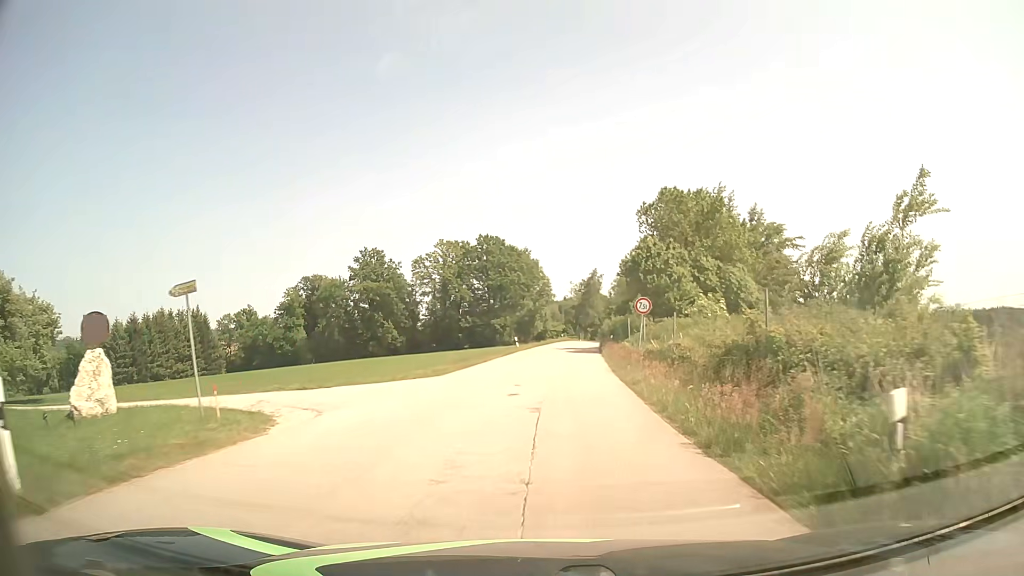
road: unclassified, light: Day
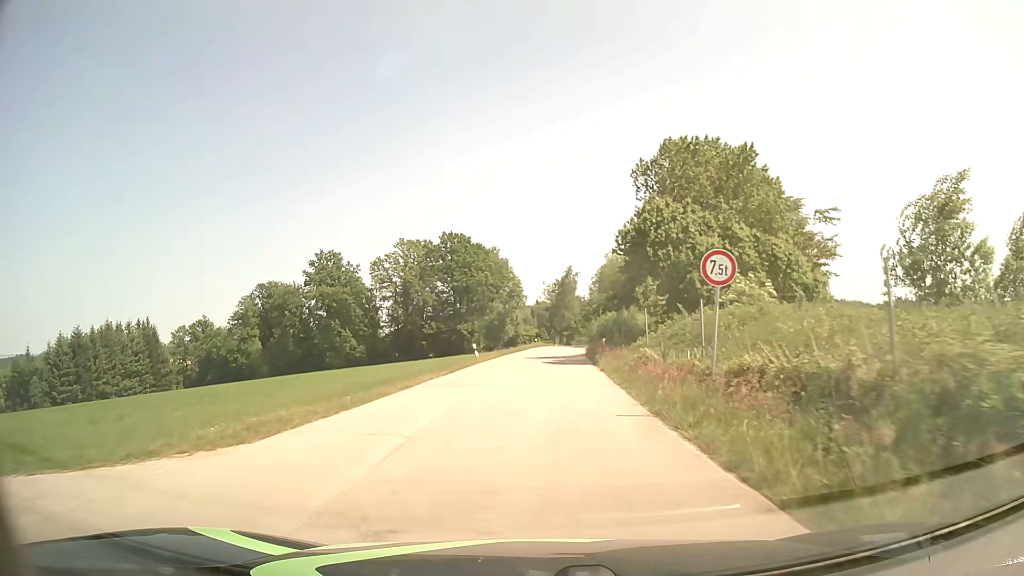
(+0.4, +13.6) m; +3°
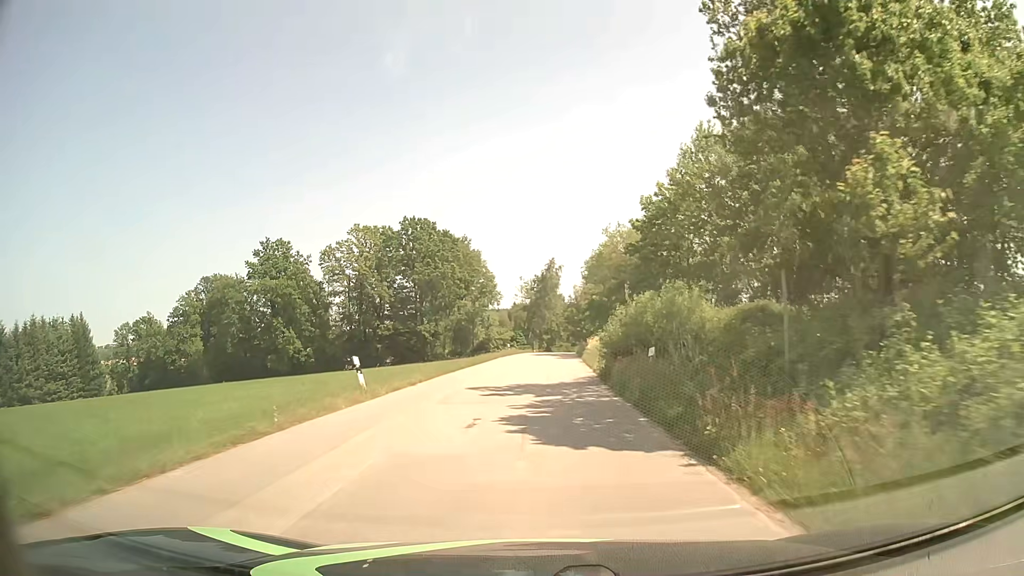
(+0.4, +21.7) m; +1°
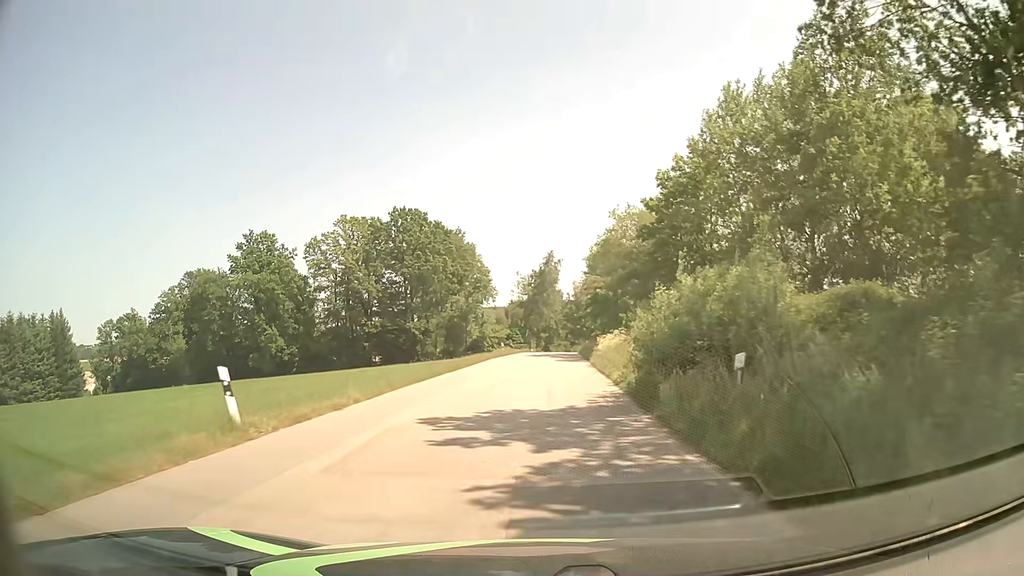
(+0.1, +7.5) m; +1°
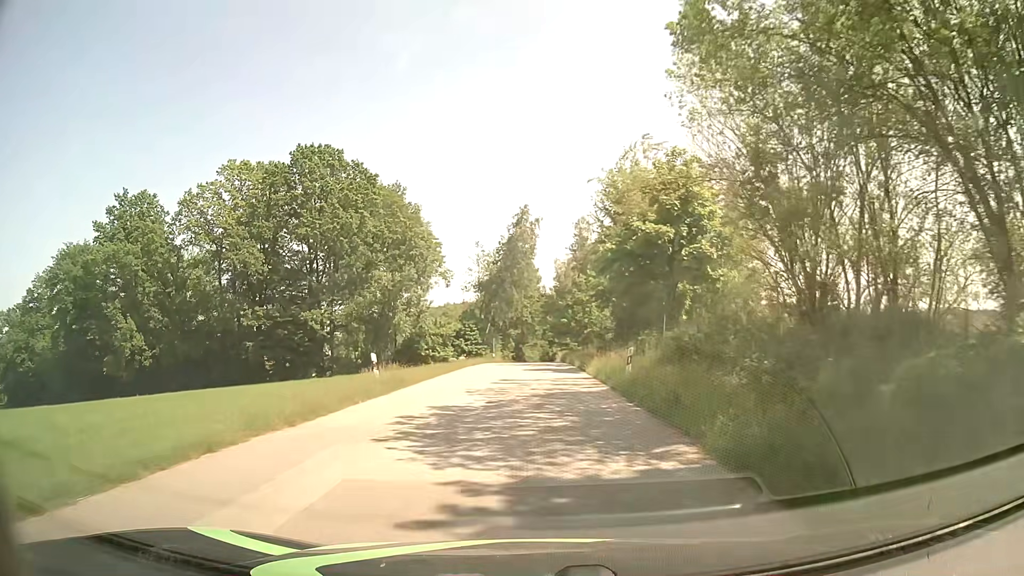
(+0.9, +38.4) m; +3°
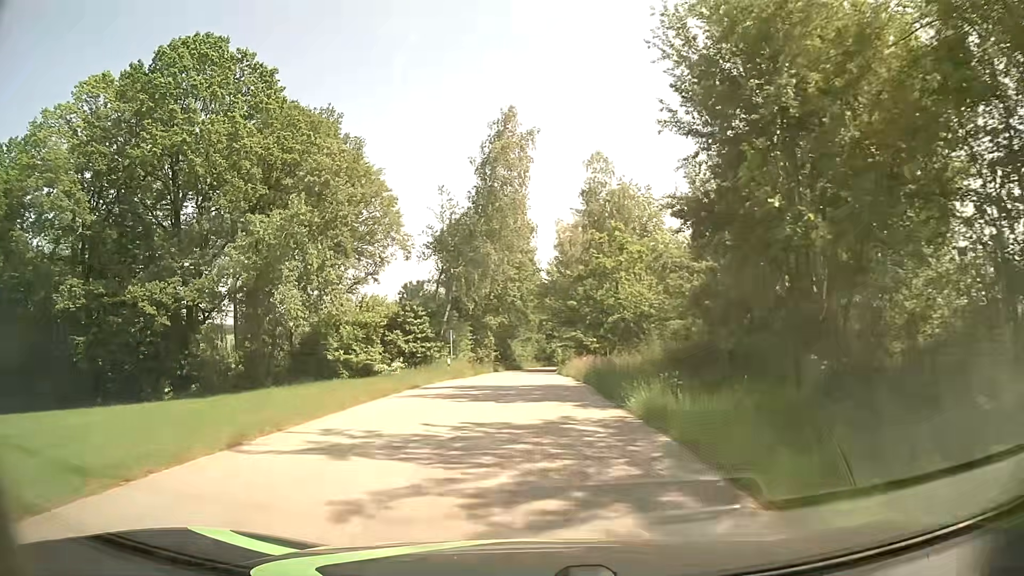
(+0.1, +30.9) m; 0°
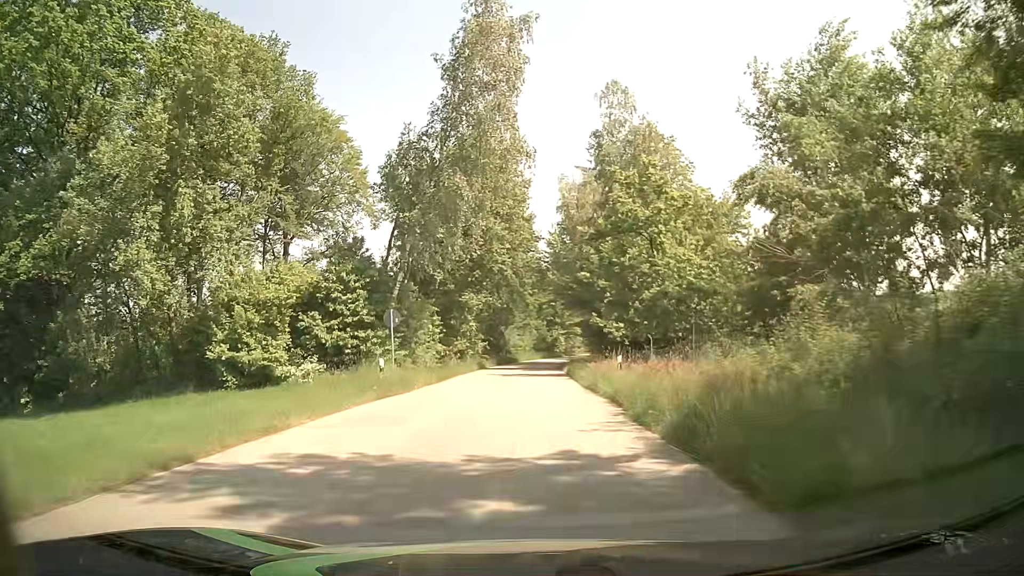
(+0.1, +15.6) m; 0°
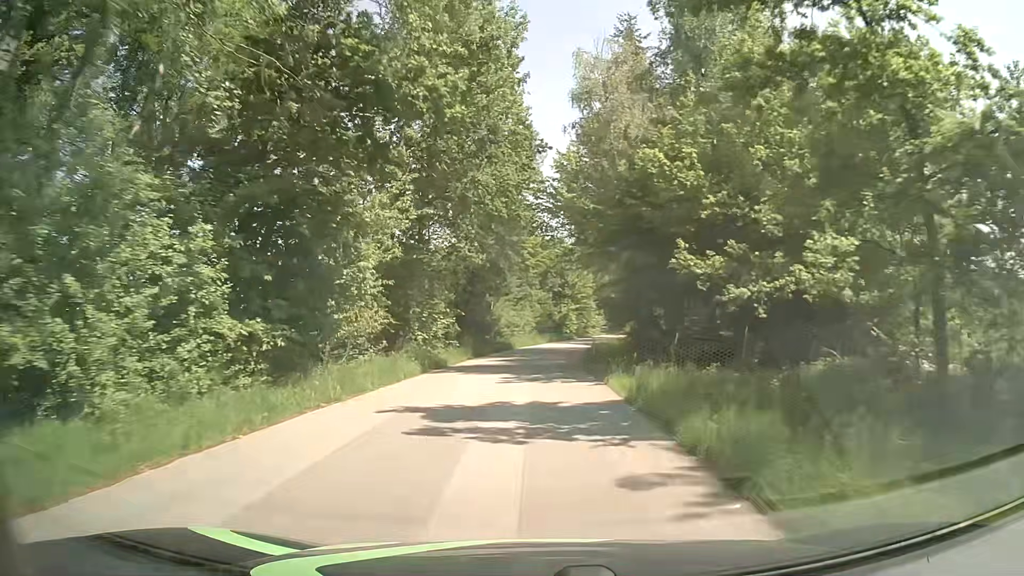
(0.0, +24.0) m; 0°
(0, +10) (0, +20) (0, +30) (+1, +40) (+2, +50) (+3, +60) (+5, +70) (+8, +79) (+11, +89) (+14, +98) m
